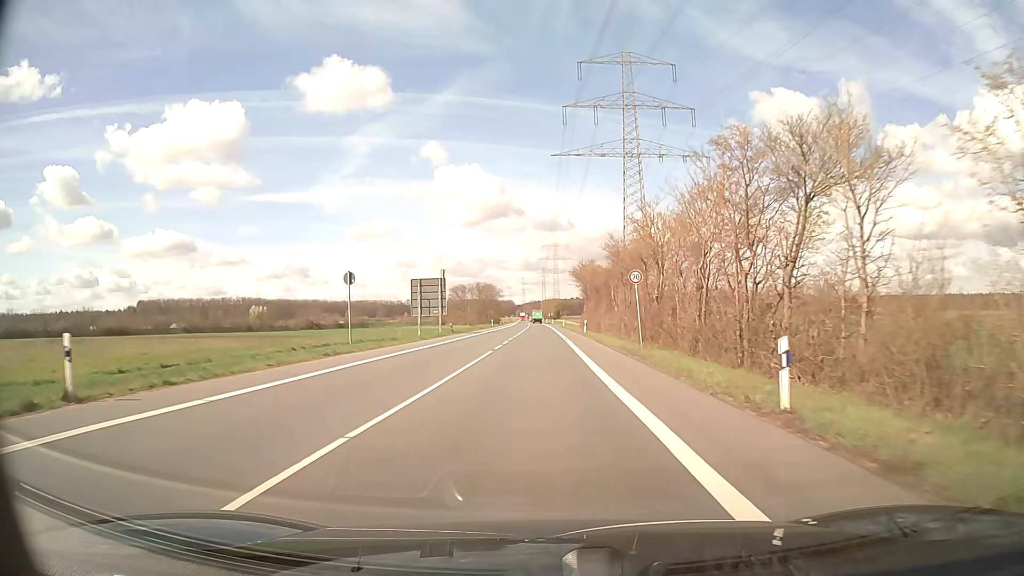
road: secondary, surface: asphalt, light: Day
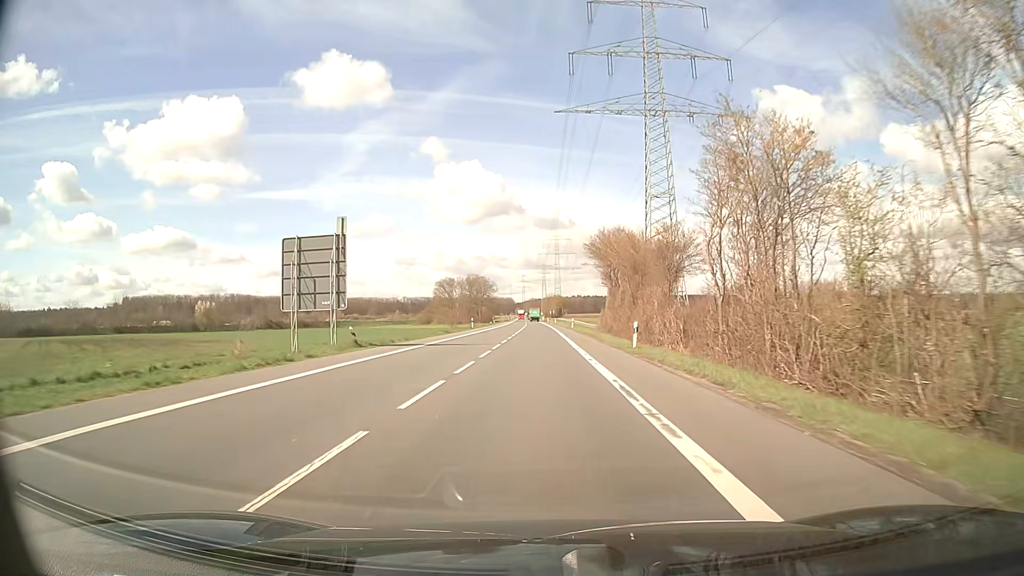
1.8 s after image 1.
(0.0, +31.6) m; 0°
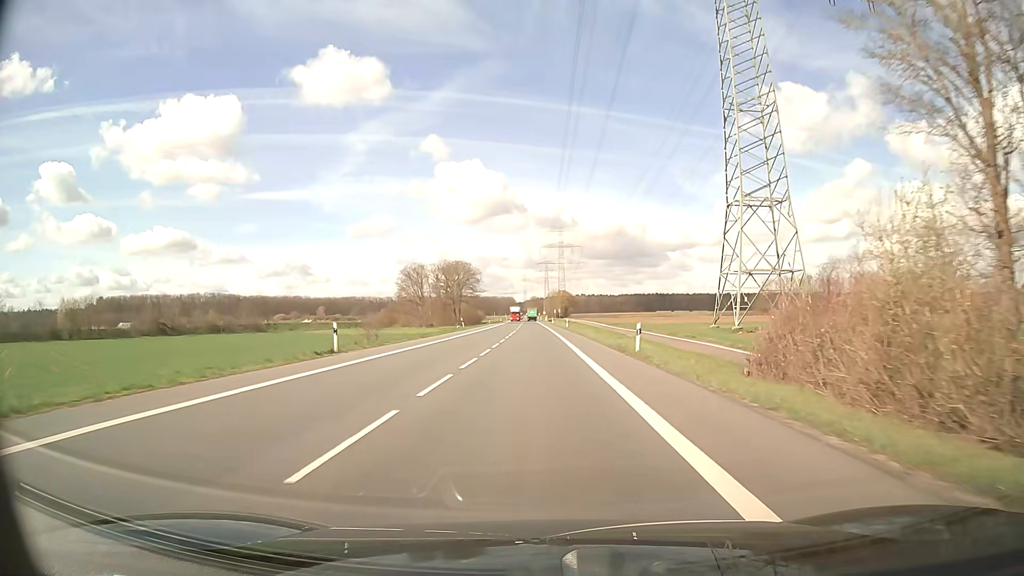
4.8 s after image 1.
(-0.3, +52.8) m; 0°
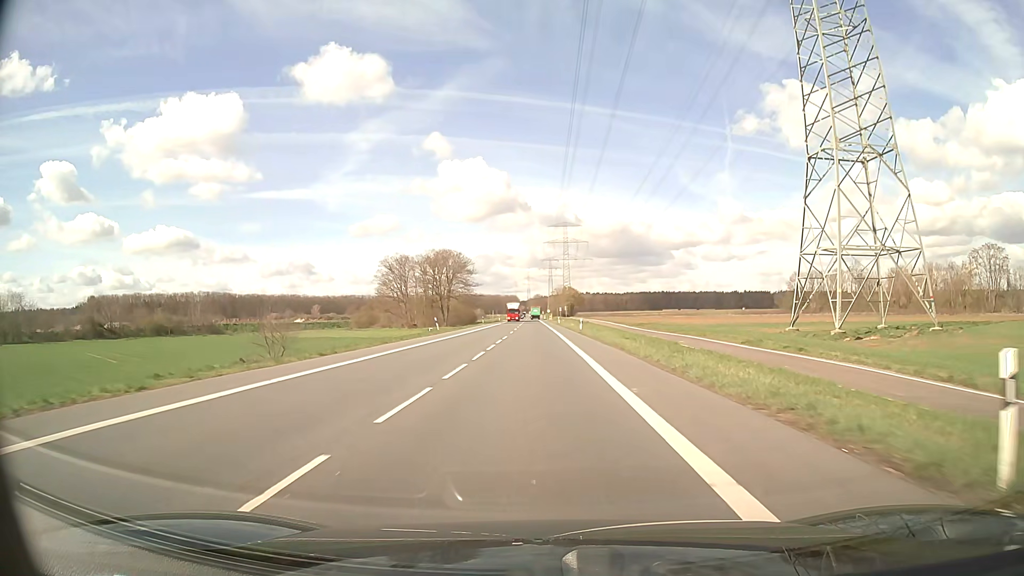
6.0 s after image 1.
(-0.1, +21.1) m; 0°
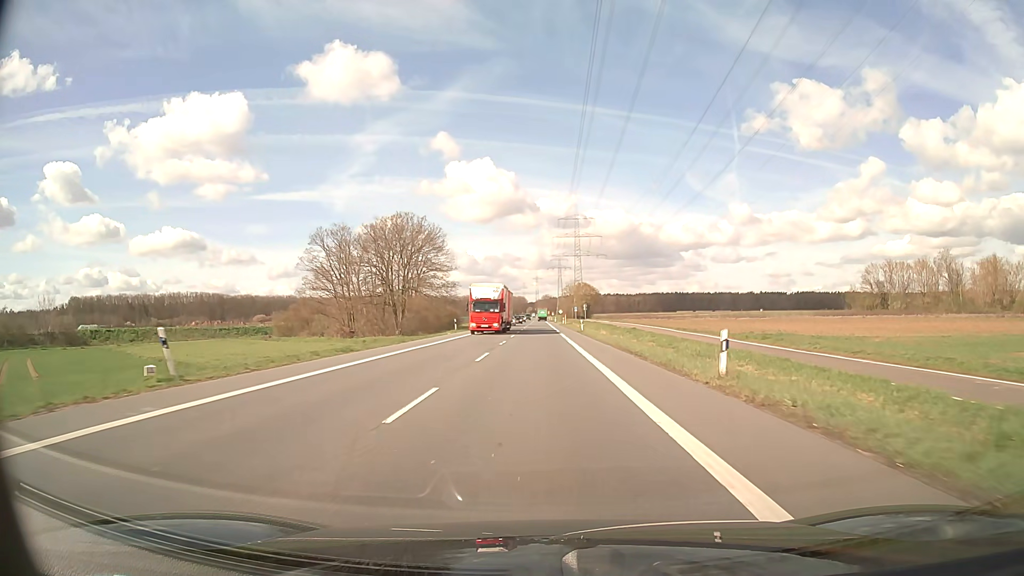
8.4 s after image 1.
(-0.4, +42.2) m; -1°
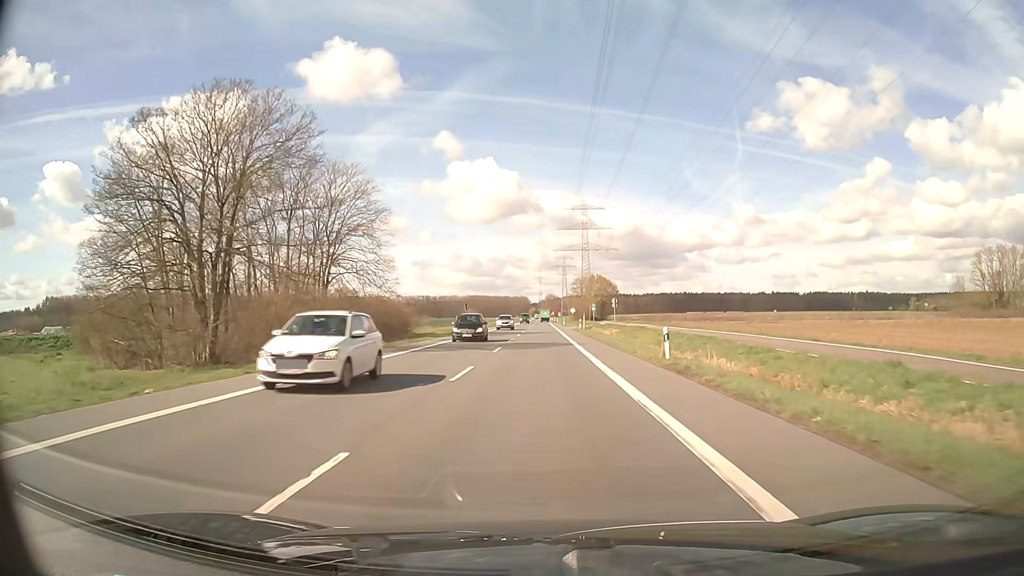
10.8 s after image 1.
(-0.1, +42.2) m; 0°
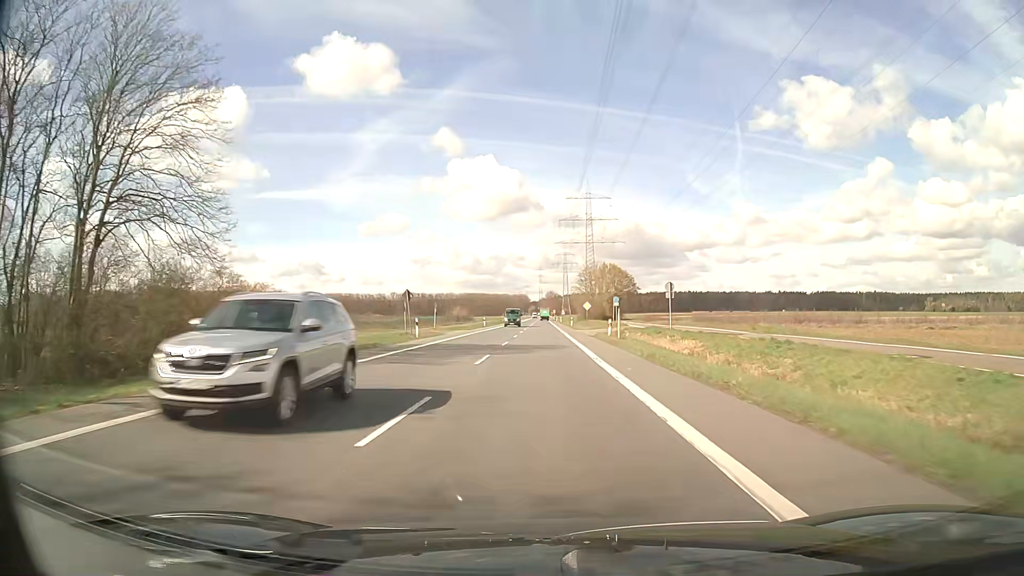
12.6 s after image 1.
(0.0, +31.7) m; 0°
(0, +10) (0, +20) (0, +30) (0, +40) (0, +50) (0, +60) (0, +70) (0, +80) (0, +90) (0, +100) m
